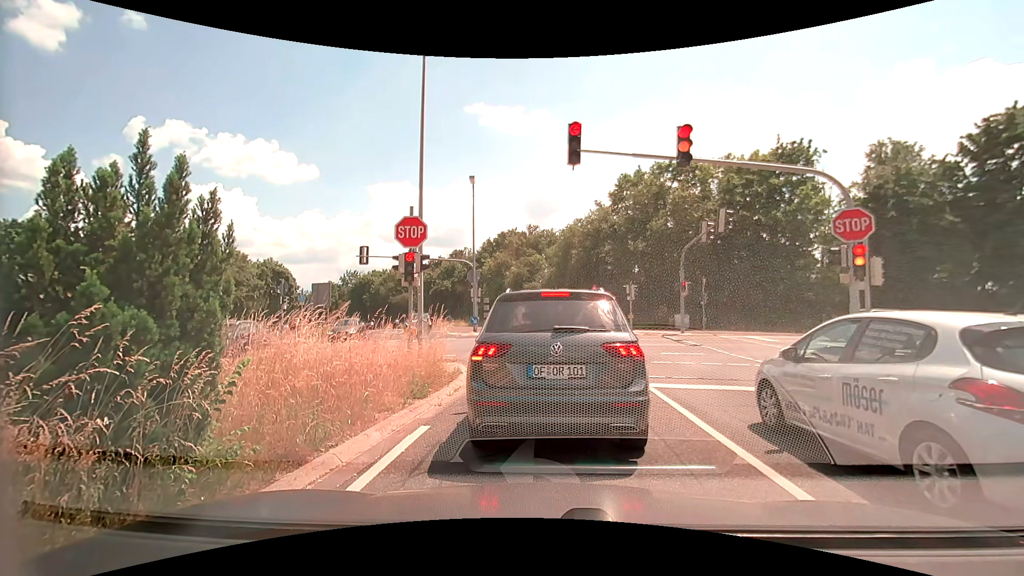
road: secondary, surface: asphalt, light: Day
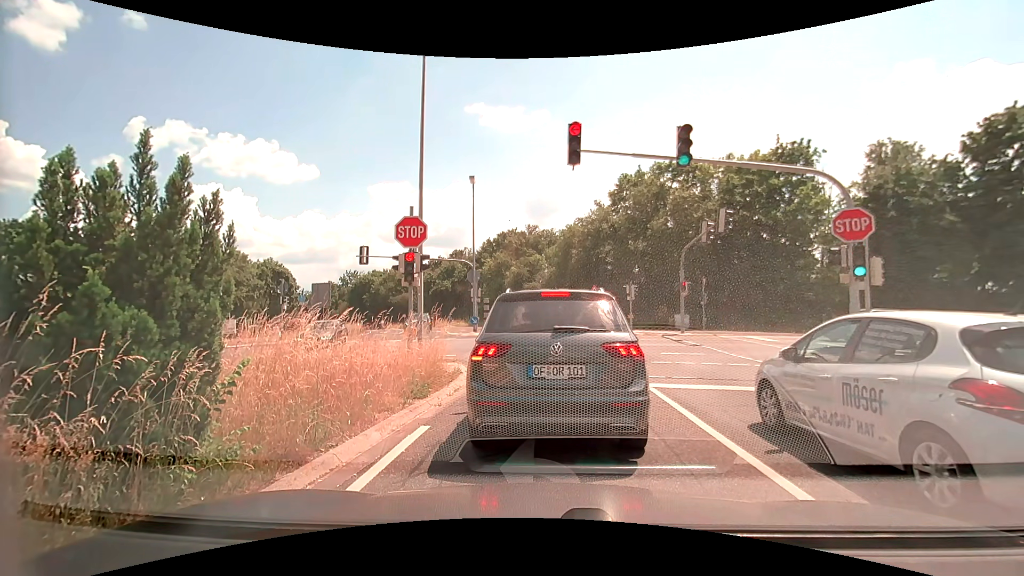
(0.0, 0.0) m; 0°
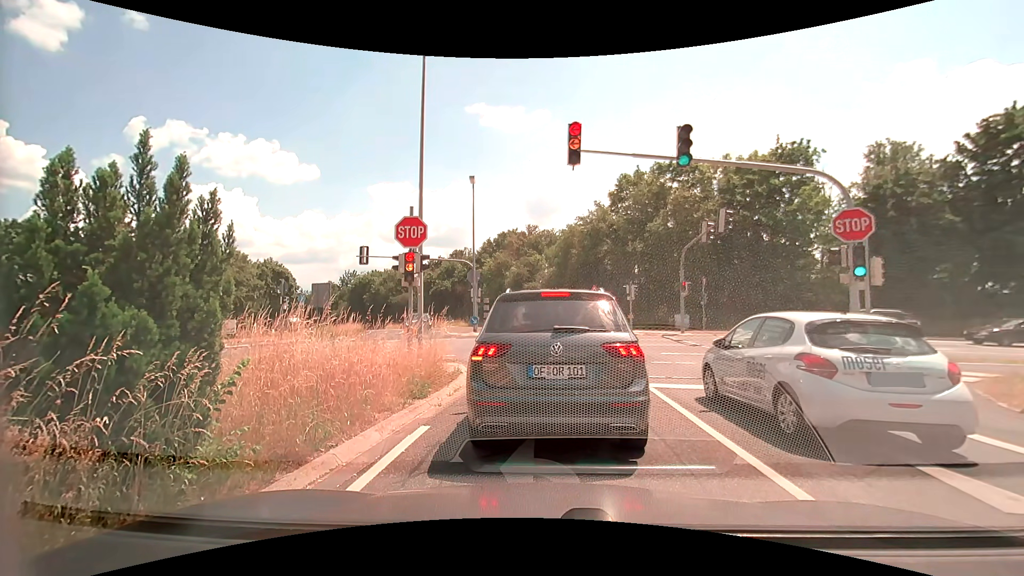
(0.0, 0.0) m; 0°
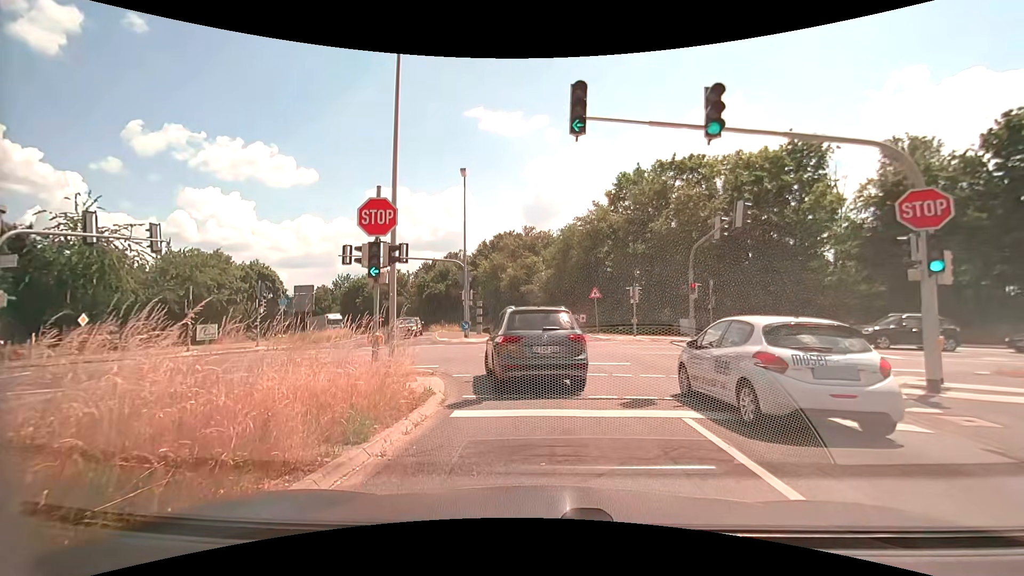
(0.0, +2.8) m; 0°
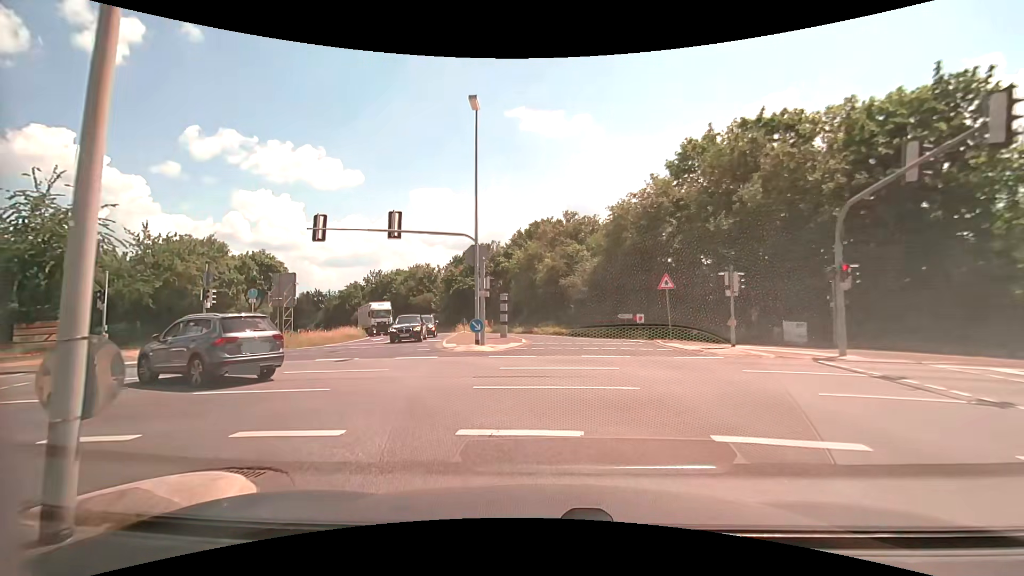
(-0.3, +10.4) m; -5°
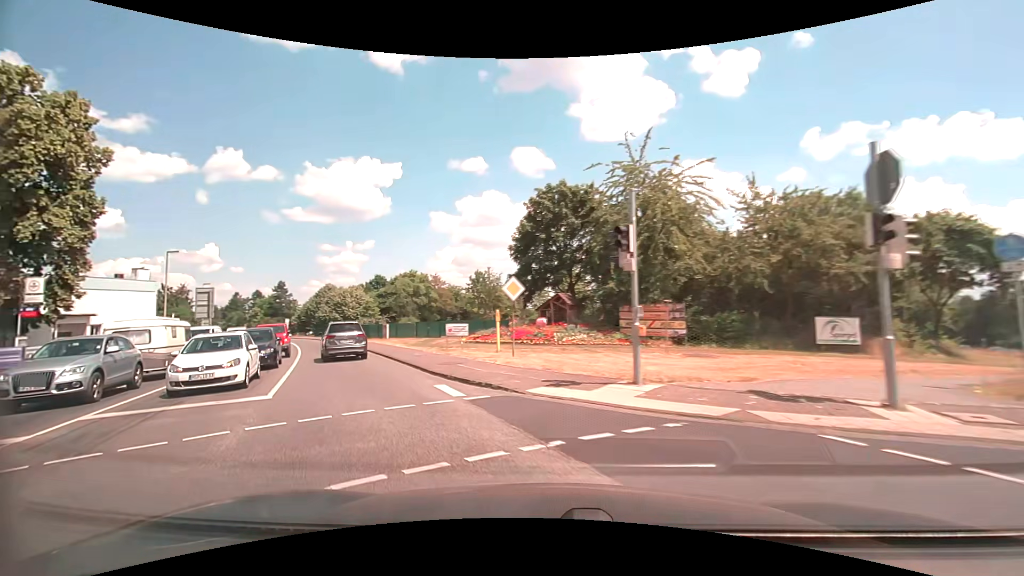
(-10.0, +16.5) m; -64°
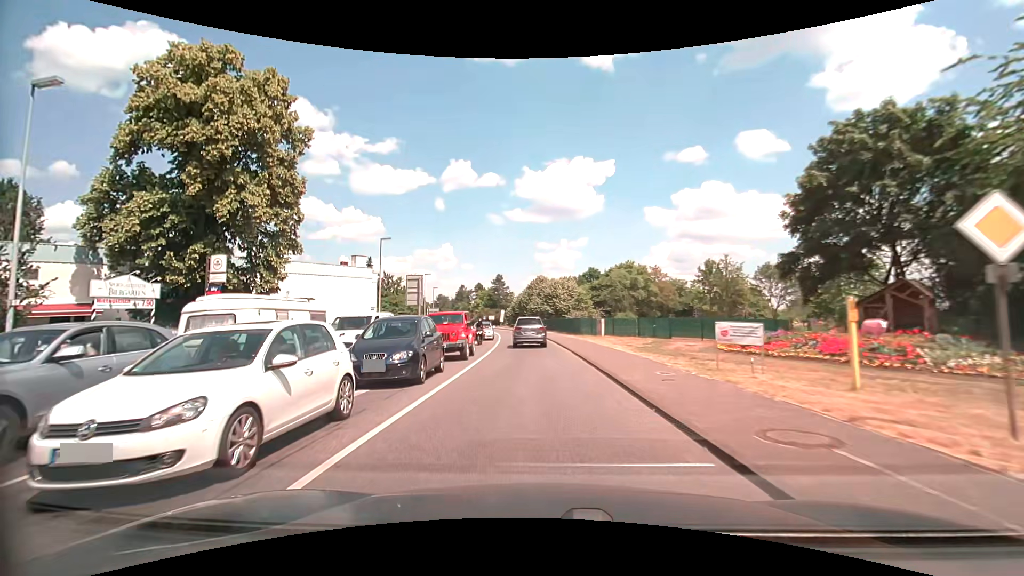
(-2.5, +9.6) m; -26°
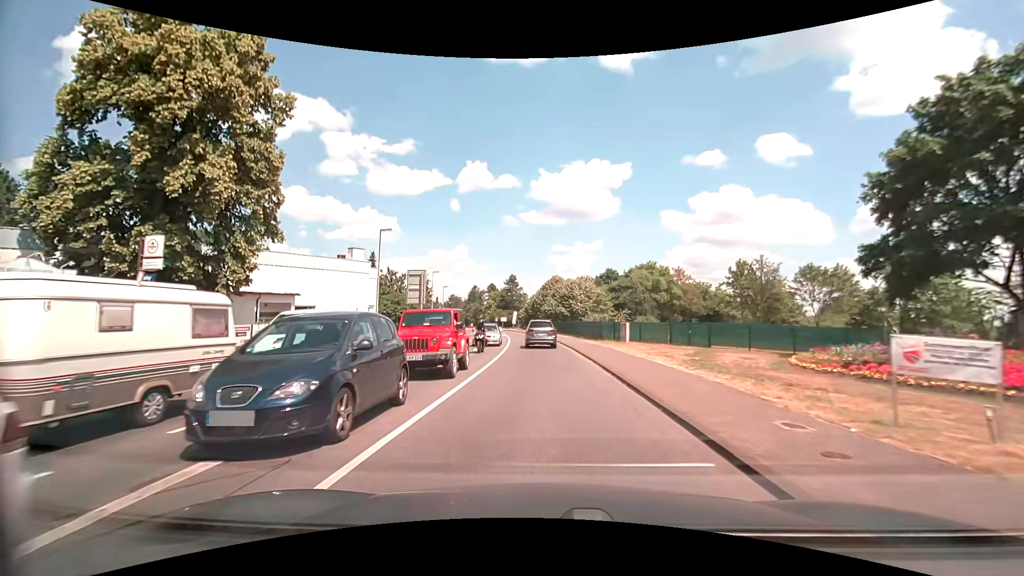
(-0.1, +5.4) m; -2°
(0, +10) (0, +20) (0, +30) (-1, +40) (-1, +50) (-2, +60) (-3, +70) (-4, +80) (-6, +90) (-7, +100) m
